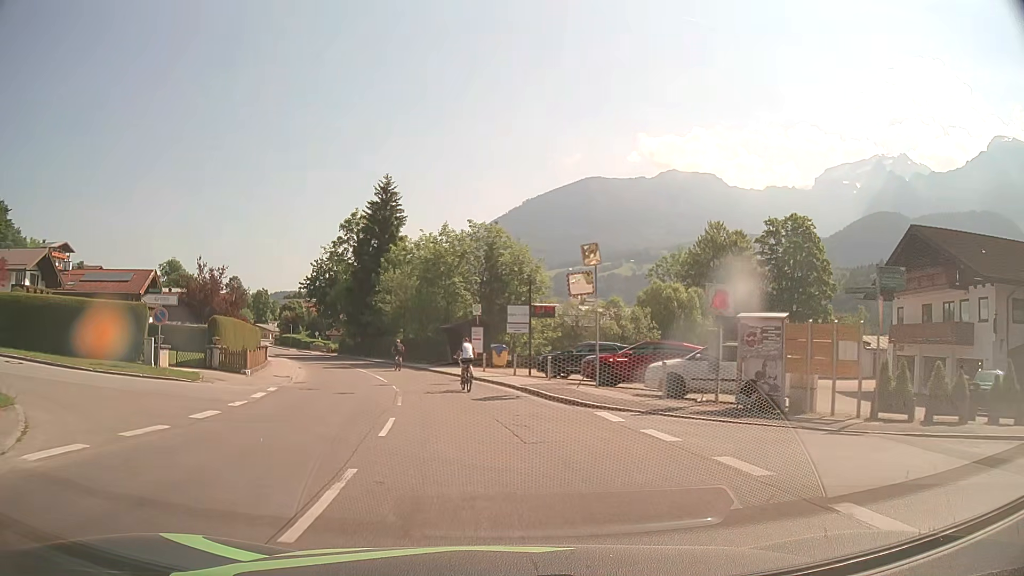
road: tertiary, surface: asphalt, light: Day
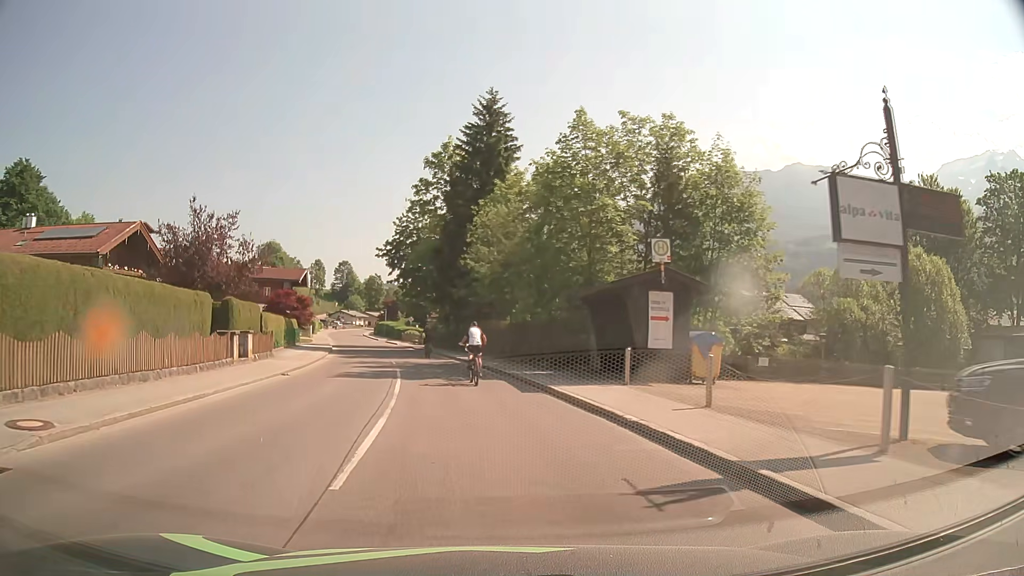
(-2.1, +22.7) m; -12°
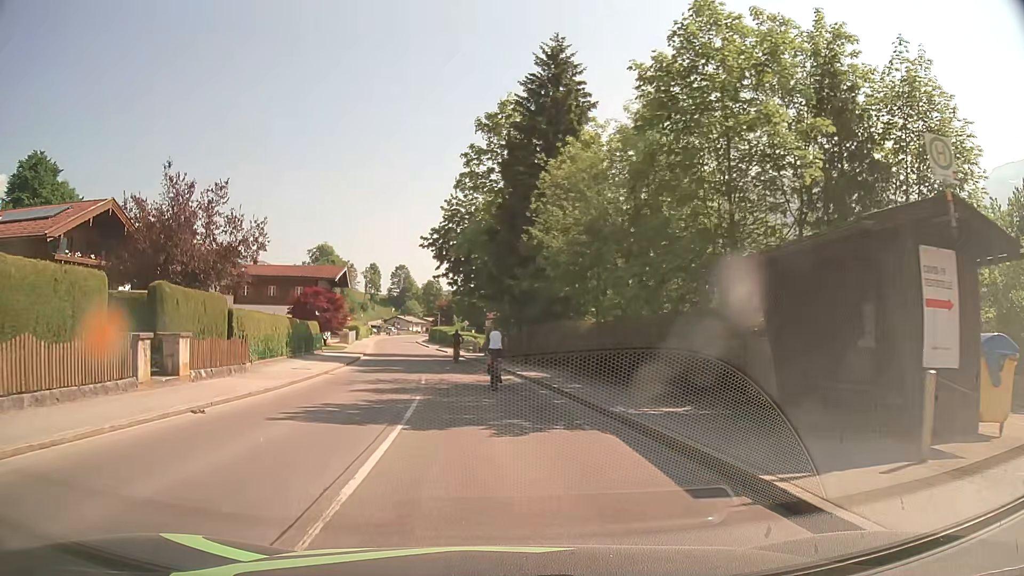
(-0.4, +10.2) m; -5°
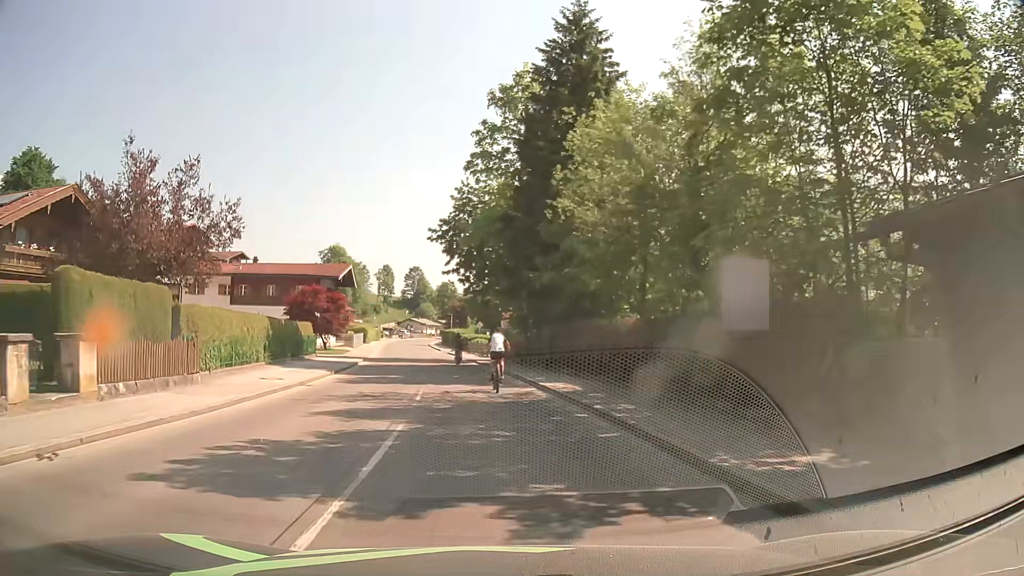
(-0.1, +4.9) m; -2°
